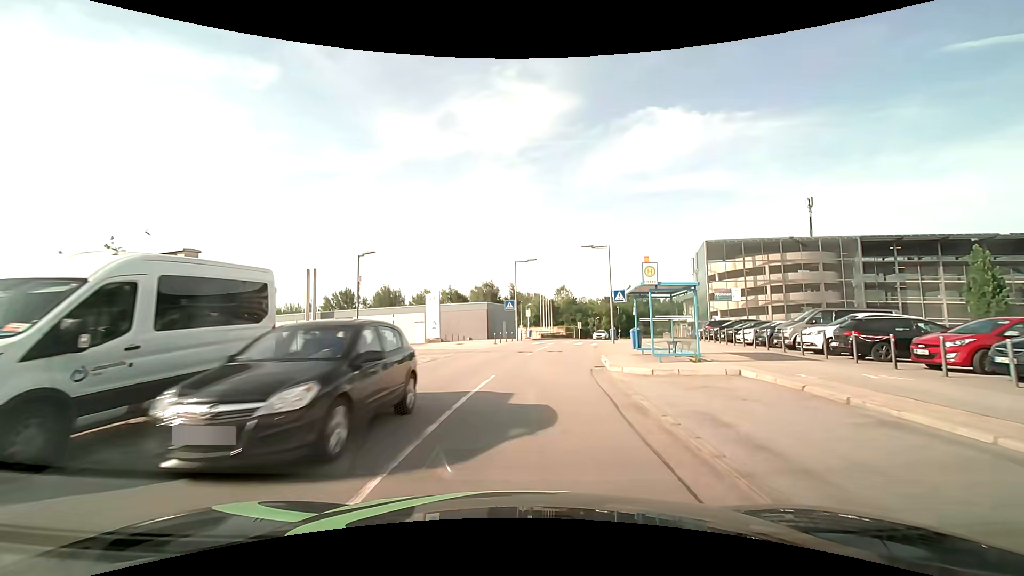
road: residential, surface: asphalt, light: Day
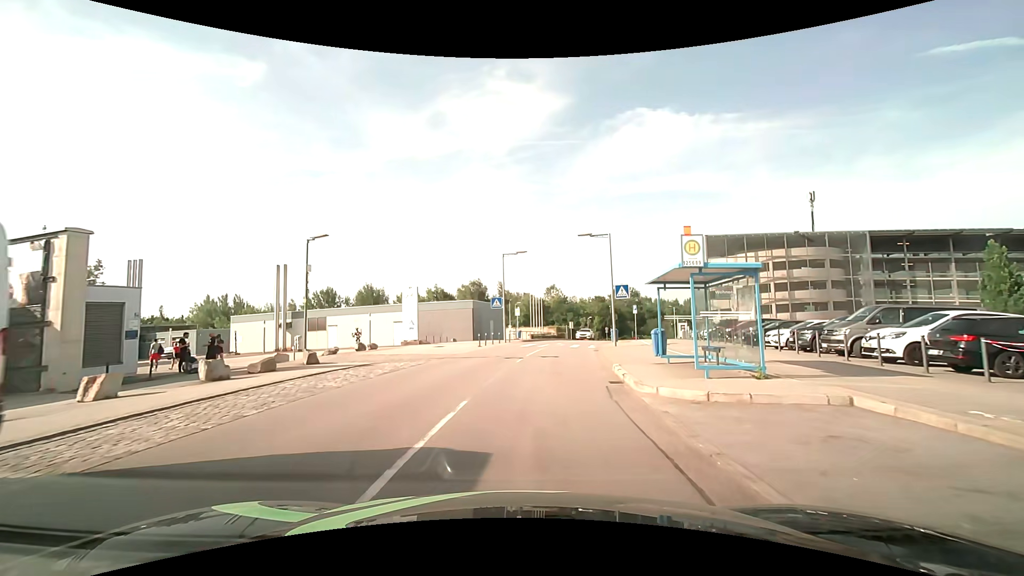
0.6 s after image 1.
(+0.1, +4.6) m; +1°
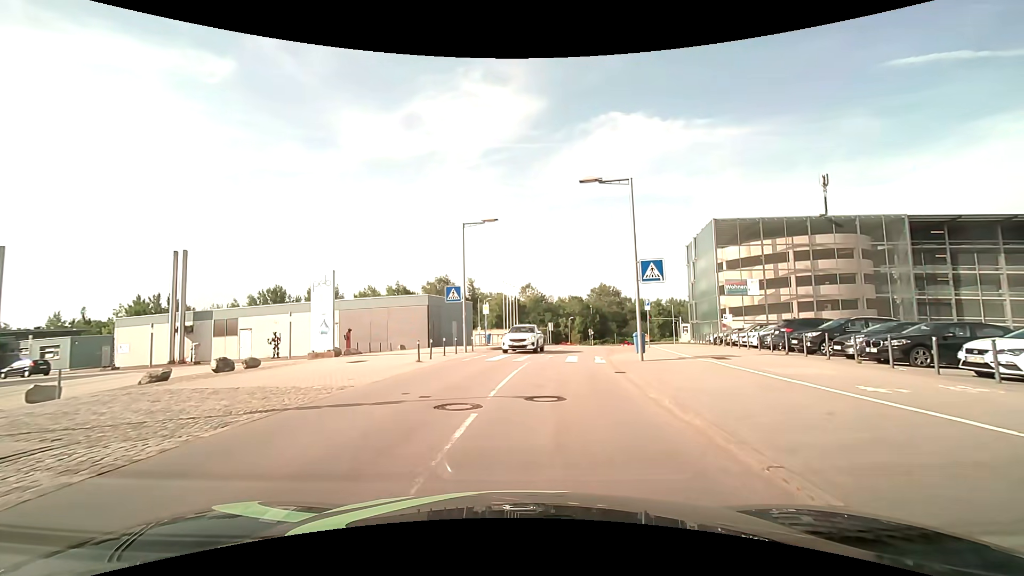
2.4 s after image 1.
(+0.3, +12.2) m; +3°
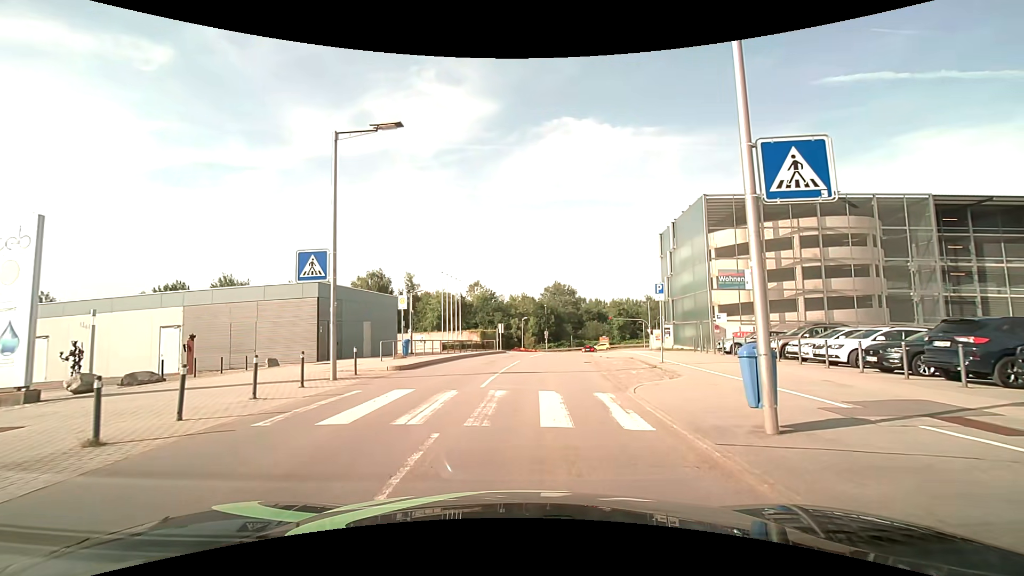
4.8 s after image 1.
(+0.6, +12.6) m; +6°
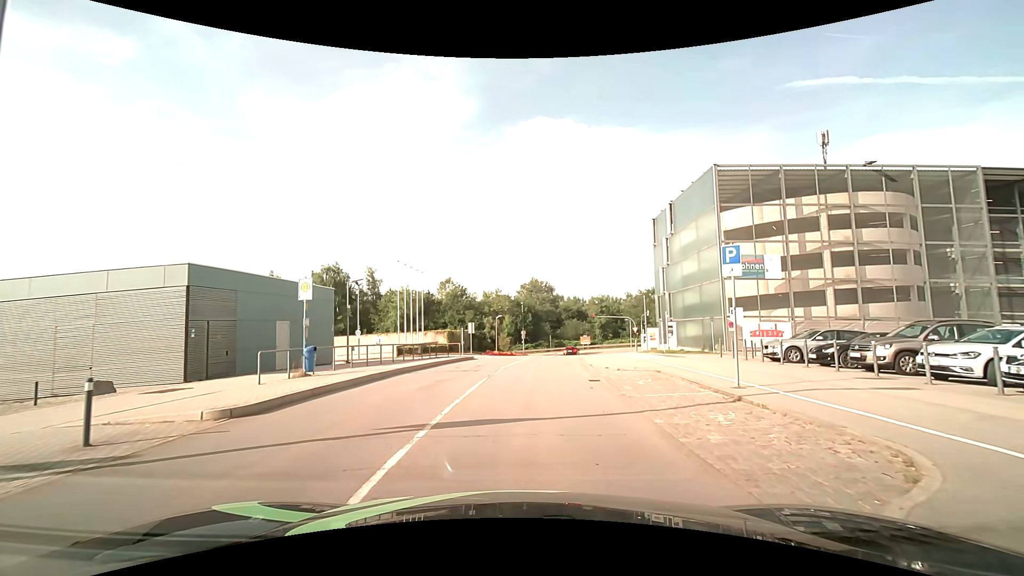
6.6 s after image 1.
(+0.2, +8.6) m; +3°
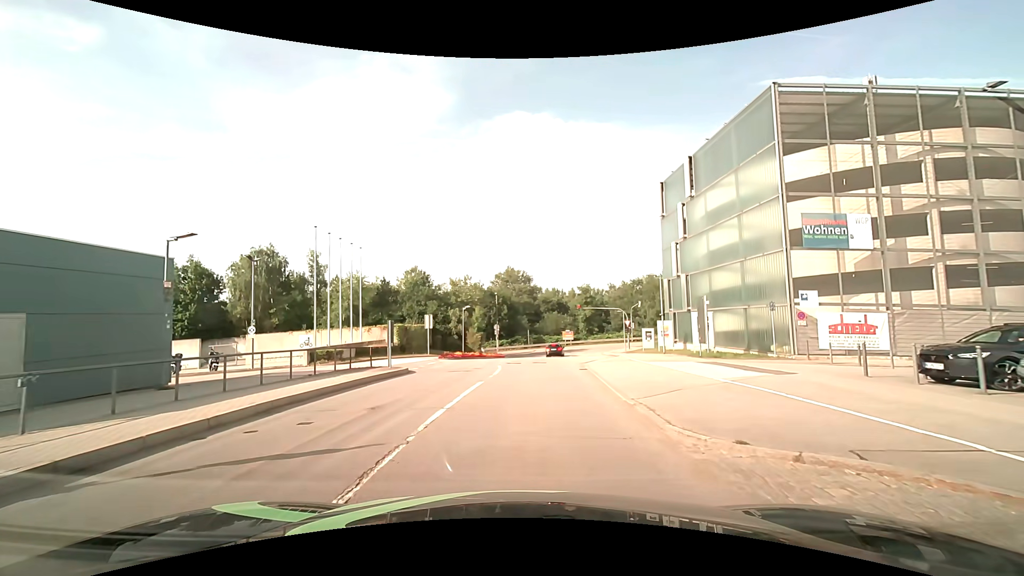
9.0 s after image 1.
(+0.2, +12.5) m; +2°
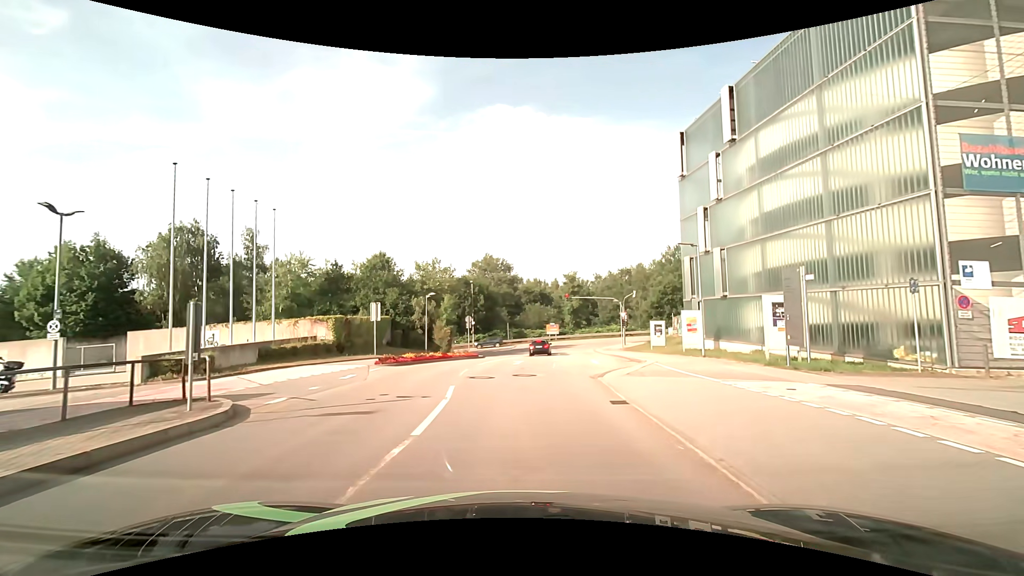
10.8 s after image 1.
(+0.2, +10.3) m; +2°
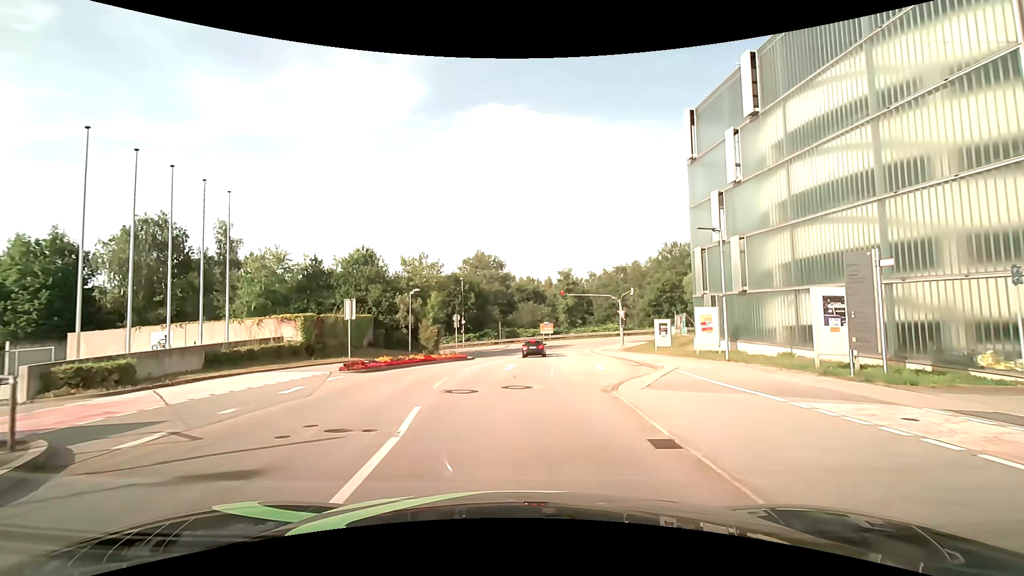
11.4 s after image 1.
(0.0, +3.4) m; 0°
(0, +10) (+2, +20) (+4, +30) (+5, +40) (+5, +50) (+7, +59) (+15, +65) (+25, +66) (+35, +66) (+45, +65) m
